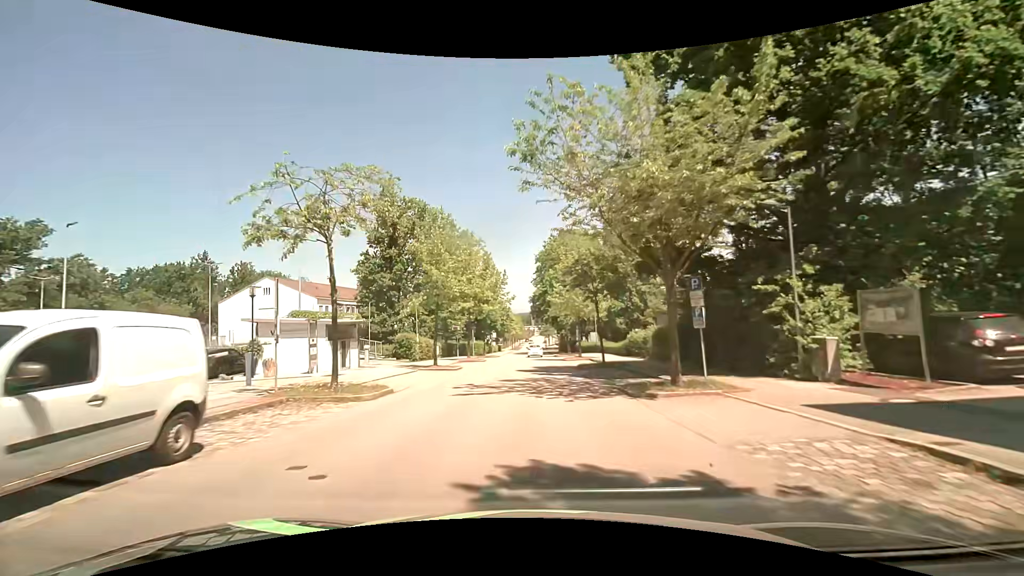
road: residential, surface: asphalt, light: Day
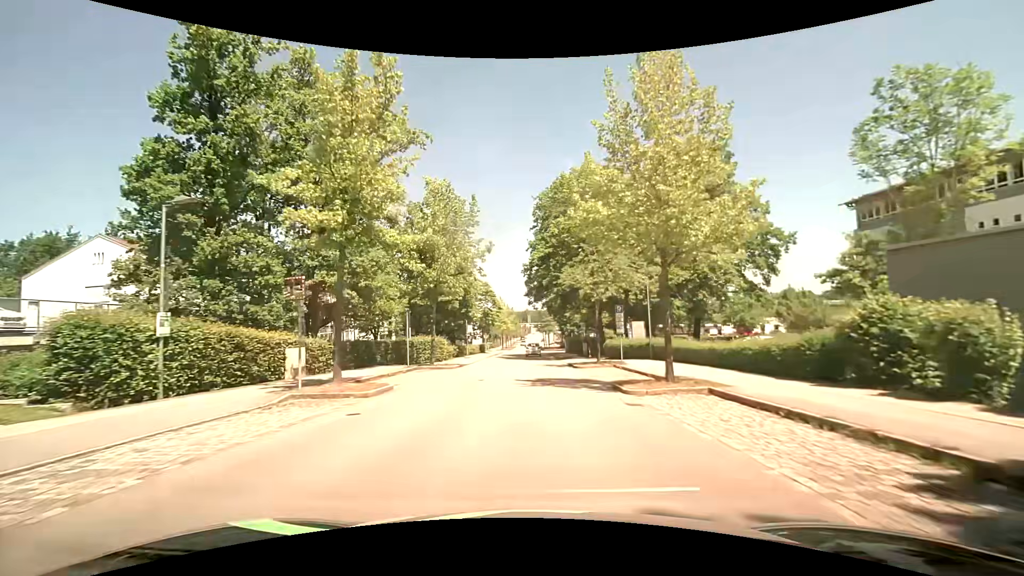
(-0.2, +27.9) m; 0°
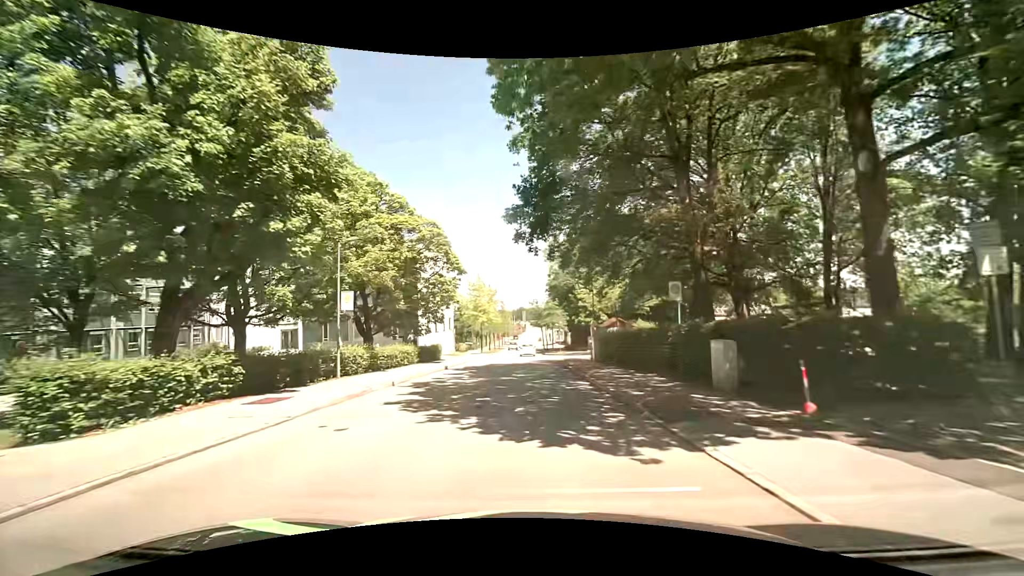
(+0.1, +34.0) m; +1°
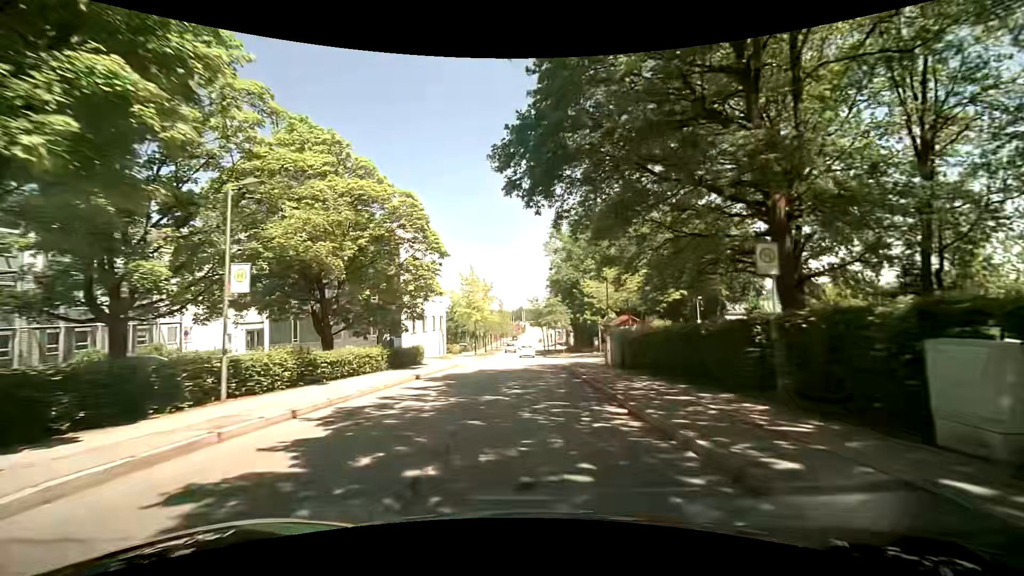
(0.0, +6.8) m; 0°
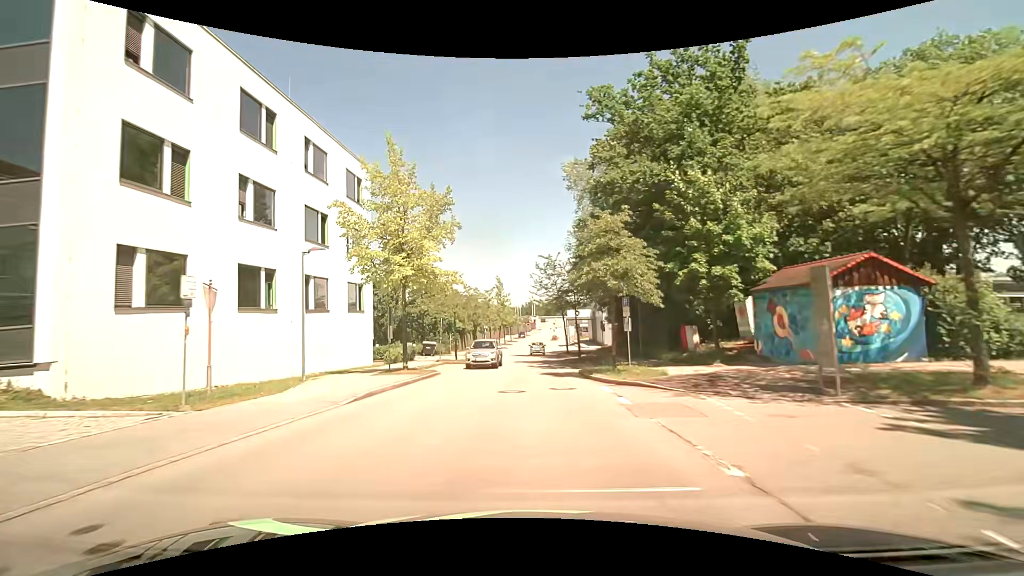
(-0.1, +35.1) m; -1°
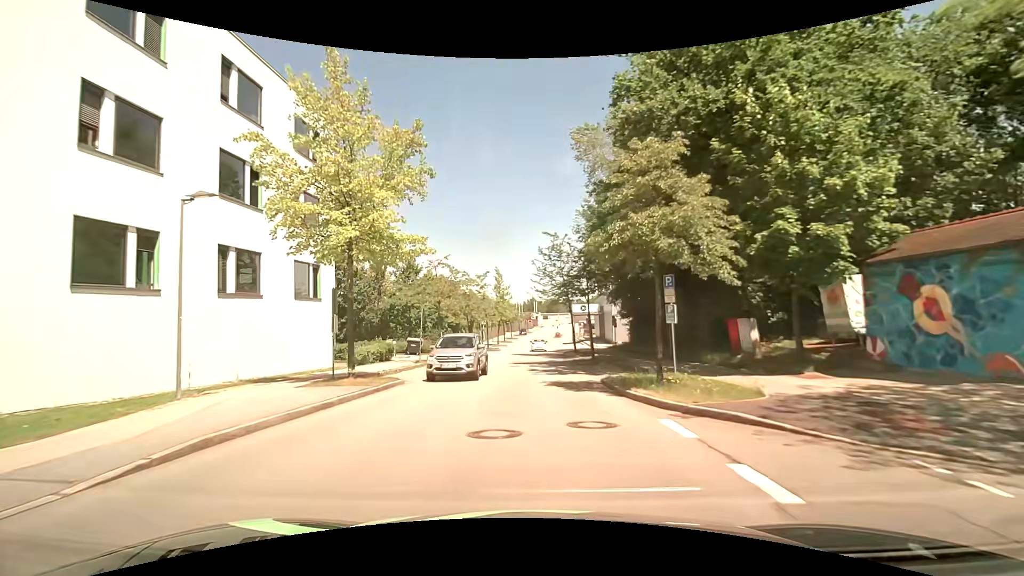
(0.0, +7.0) m; -1°
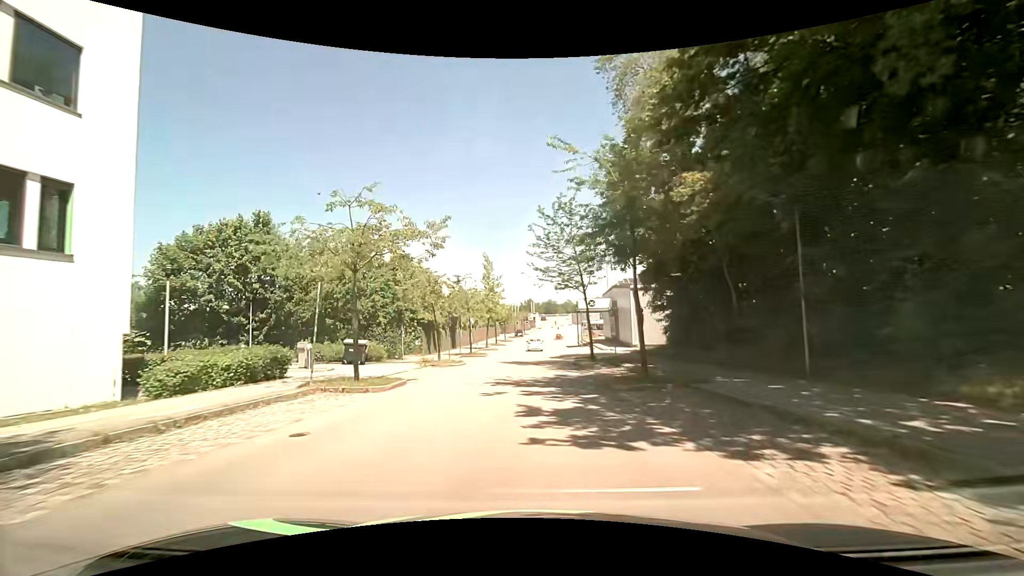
(+0.2, +13.9) m; +1°
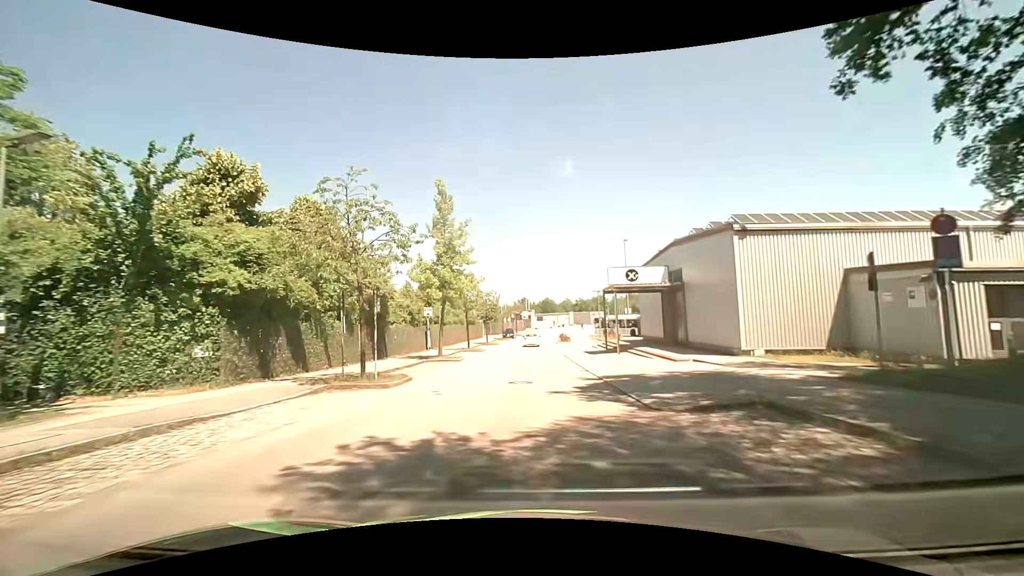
(+0.1, +27.3) m; +1°
(0, +10) (0, +20) (0, +30) (0, +40) (0, +50) (+1, +60) (+1, +70) (+2, +80) (+3, +90) (+5, +100) m
